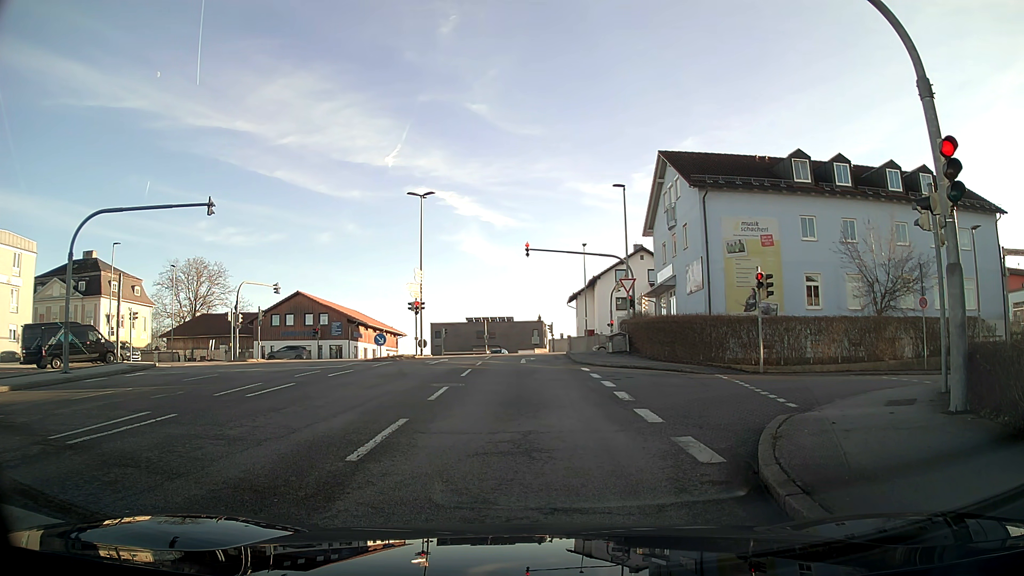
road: tertiary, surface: asphalt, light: Day
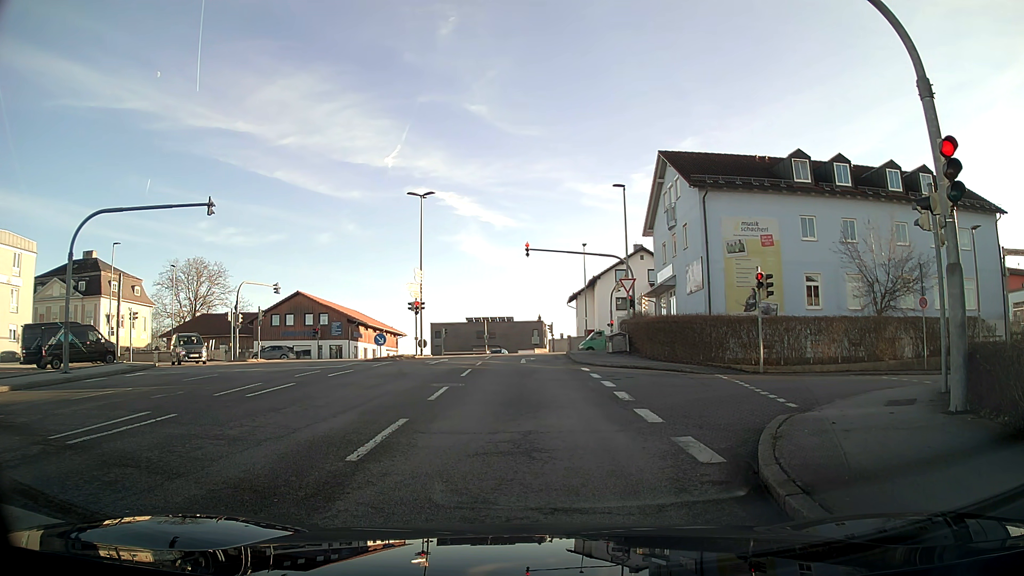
(0.0, 0.0) m; 0°
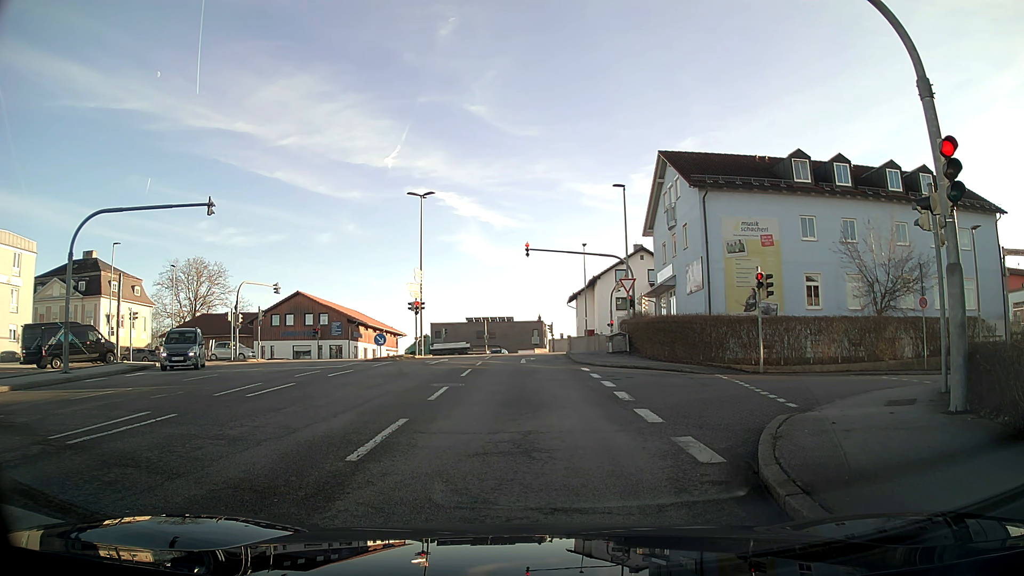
(0.0, 0.0) m; 0°
(0, +10) (-1, +20) (-1, +30) (-1, +40) (+6, +47) (+16, +48) (+26, +49) (+36, +51) (+46, +52) (+56, +54) m
